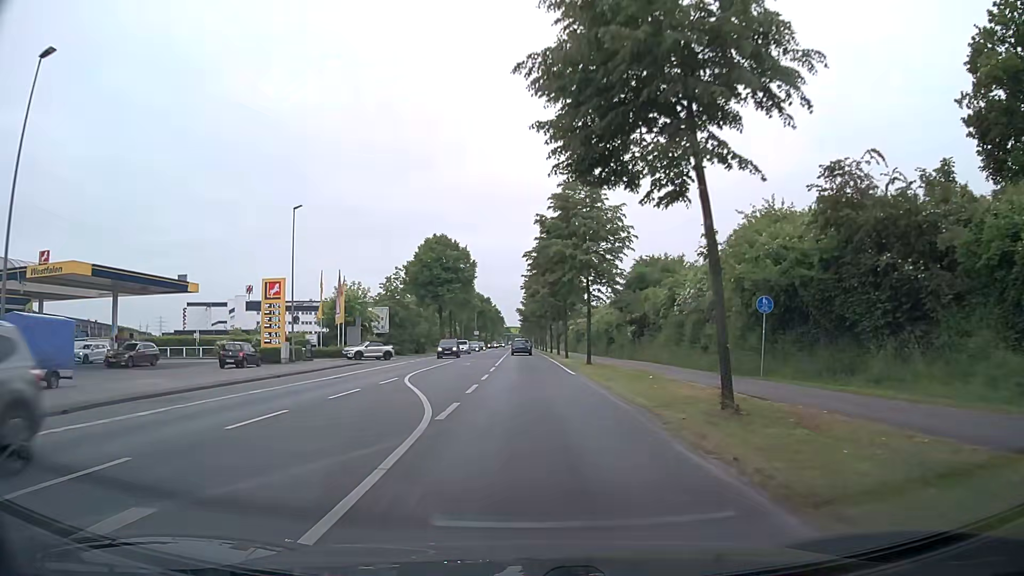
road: secondary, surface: asphalt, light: Day
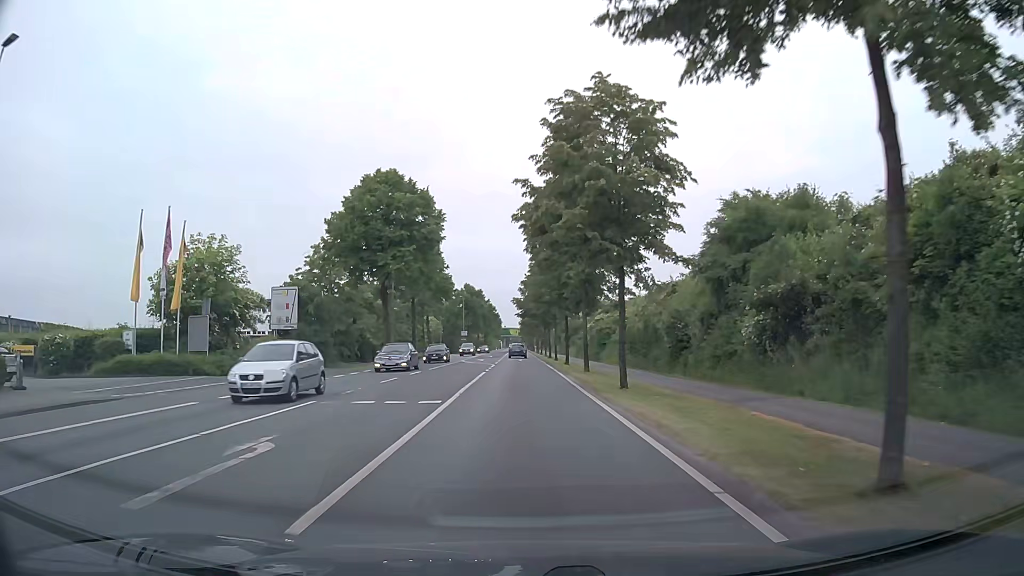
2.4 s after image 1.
(+0.2, +30.4) m; 0°
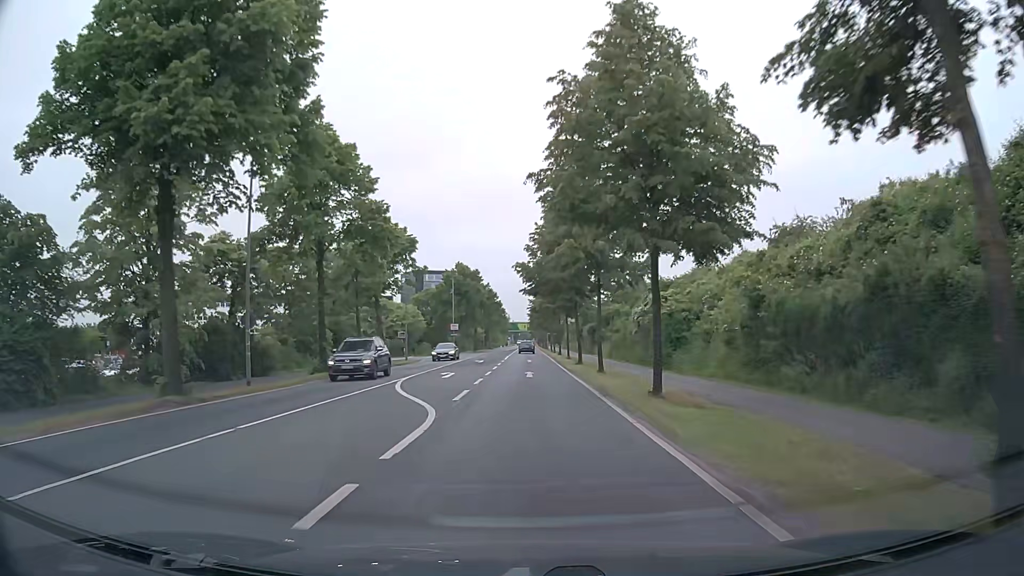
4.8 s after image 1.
(-0.3, +30.4) m; -1°
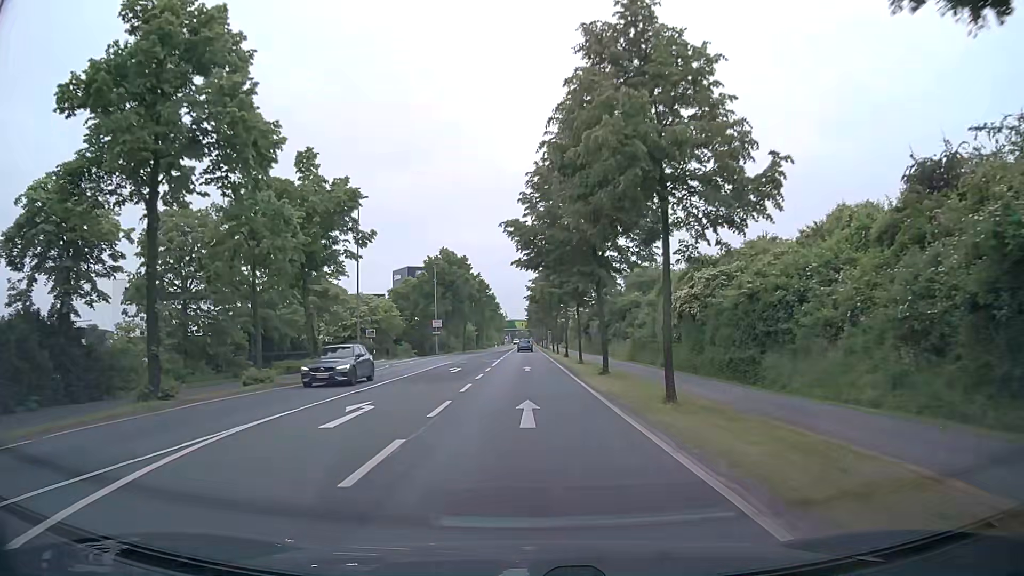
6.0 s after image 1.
(+0.1, +15.2) m; 0°
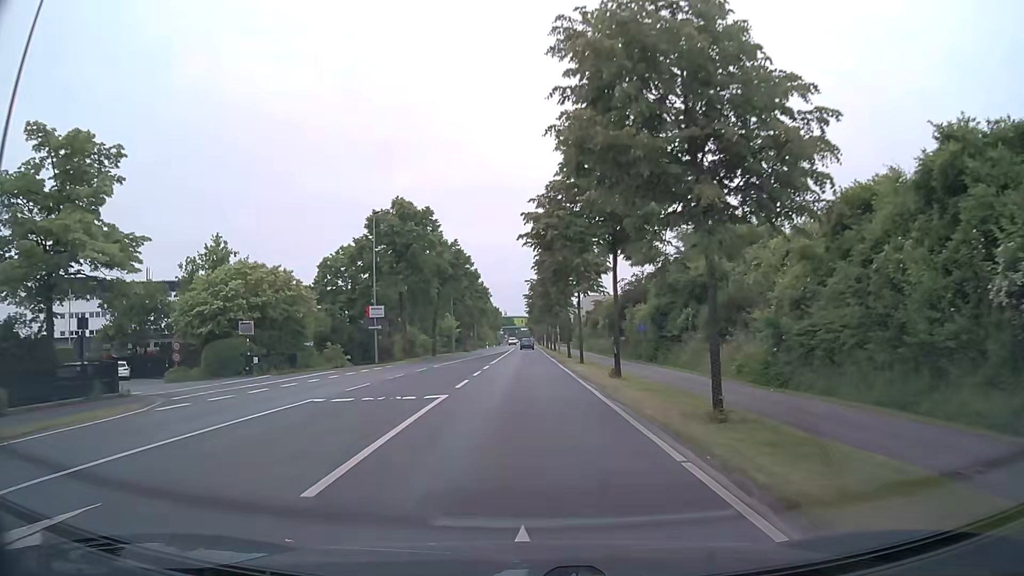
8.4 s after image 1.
(0.0, +30.6) m; 0°
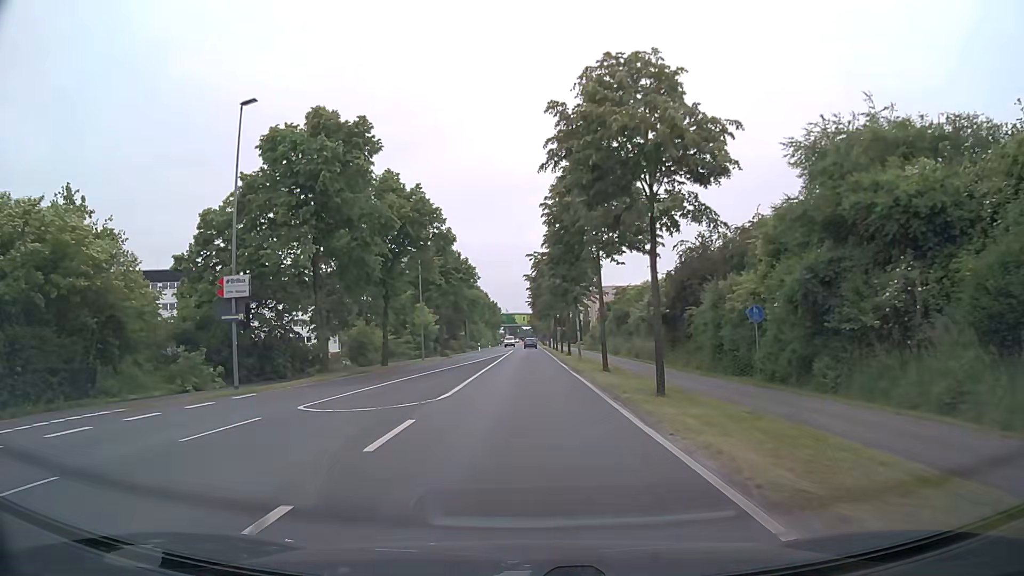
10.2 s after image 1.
(-0.3, +23.0) m; -1°
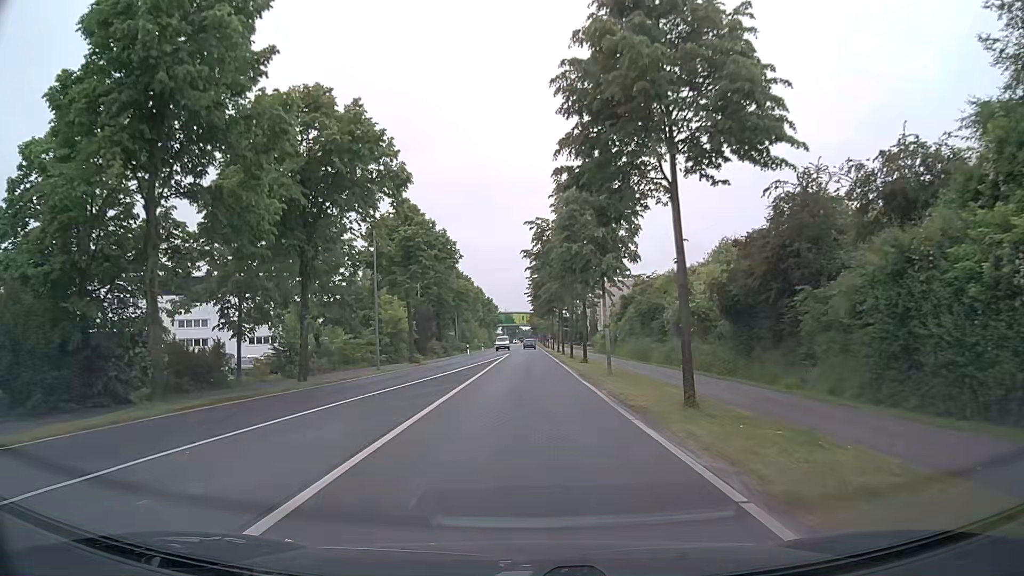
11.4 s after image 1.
(0.0, +15.3) m; 0°
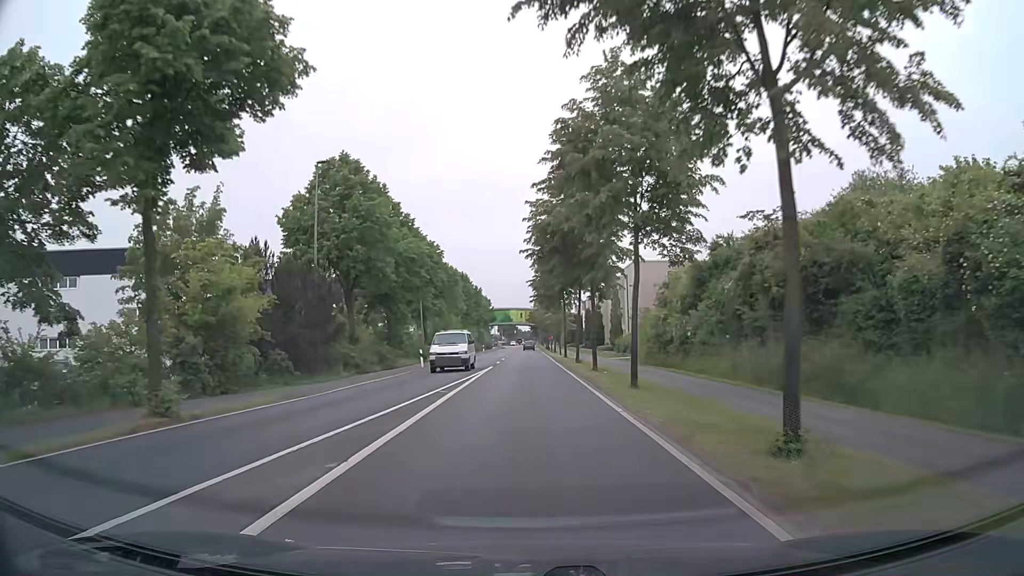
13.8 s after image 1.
(+0.1, +30.5) m; 0°
(0, +10) (0, +20) (0, +30) (0, +40) (0, +50) (0, +60) (0, +70) (0, +80) (0, +90) (0, +100) m
